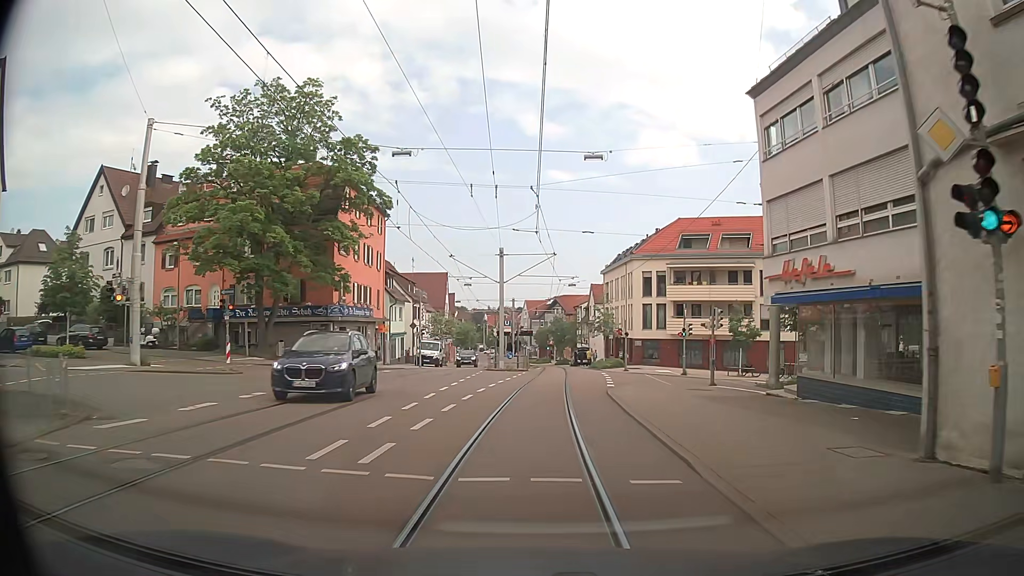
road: tertiary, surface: asphalt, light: Day
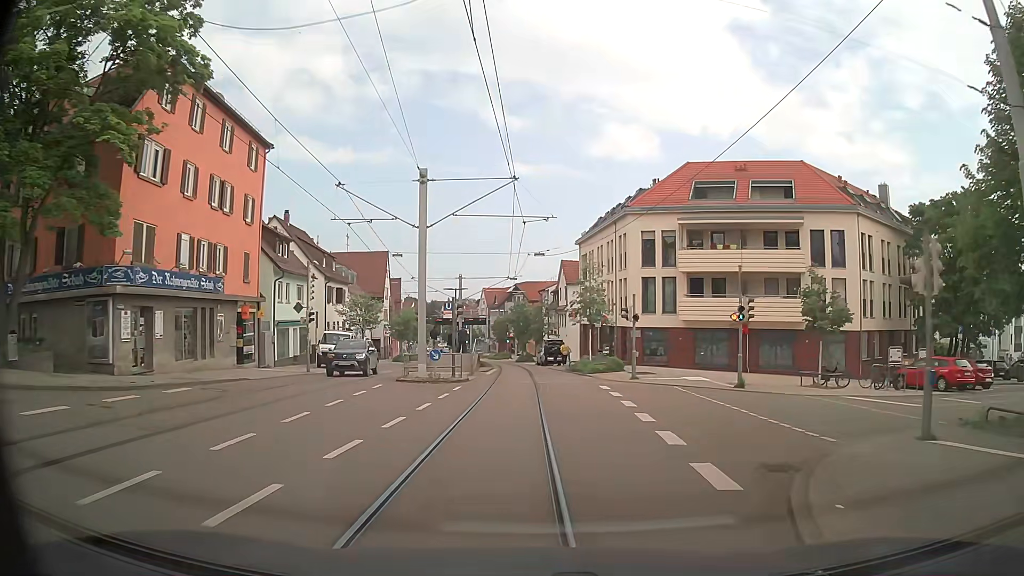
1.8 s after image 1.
(+0.5, +17.9) m; +3°
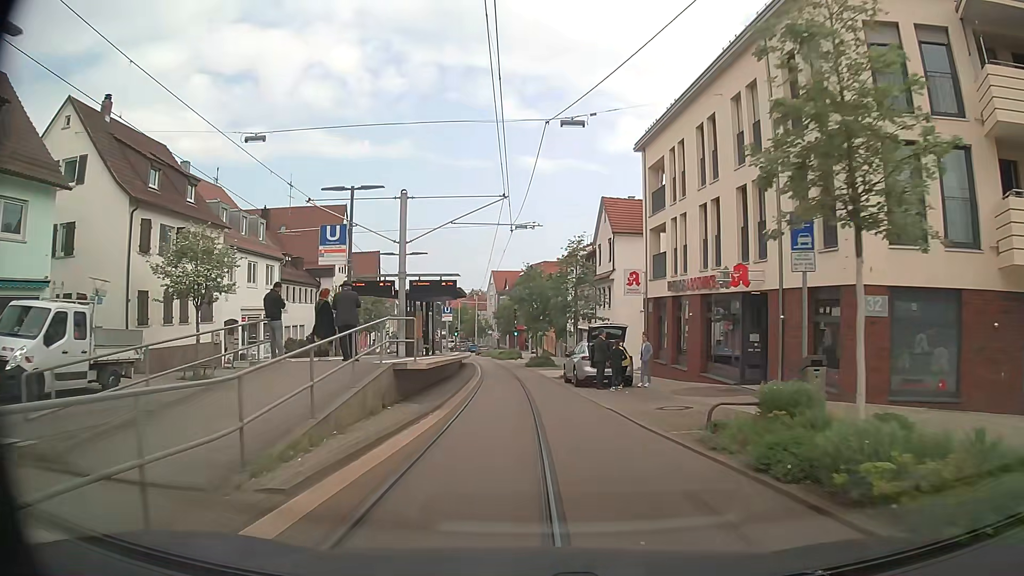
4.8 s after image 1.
(+0.3, +28.2) m; -1°
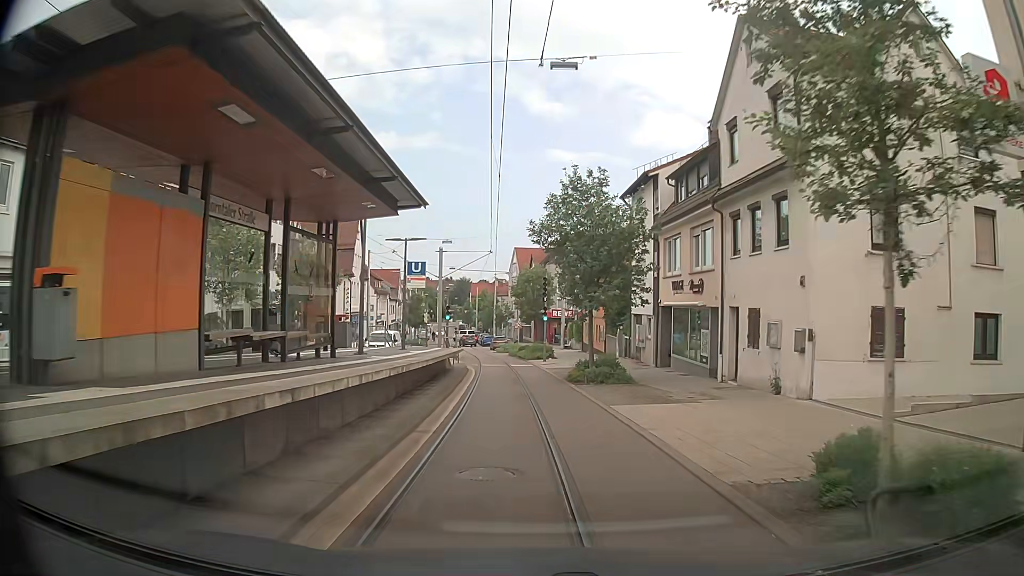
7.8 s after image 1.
(-0.6, +23.8) m; -2°
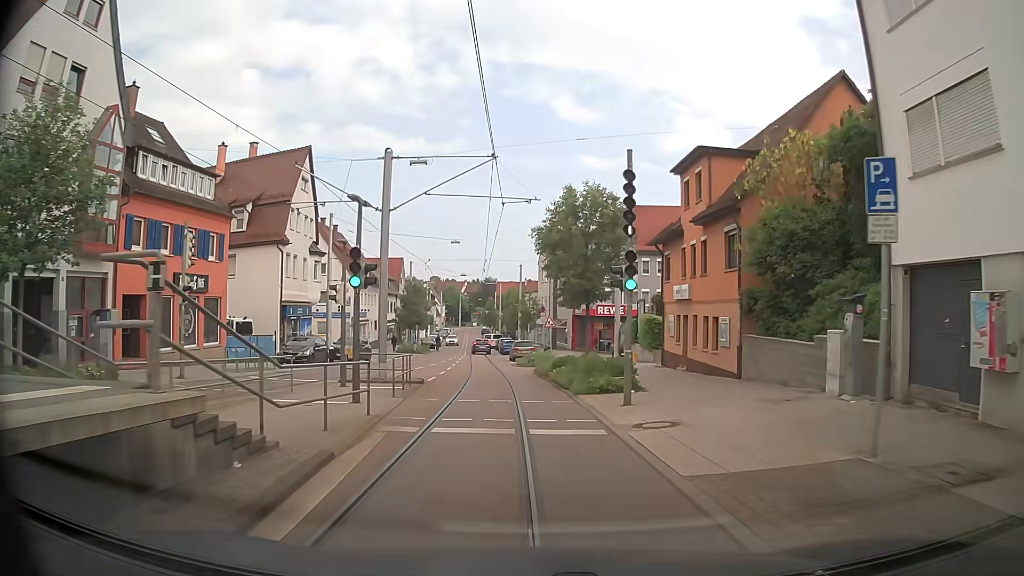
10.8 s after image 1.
(-0.4, +24.6) m; -3°
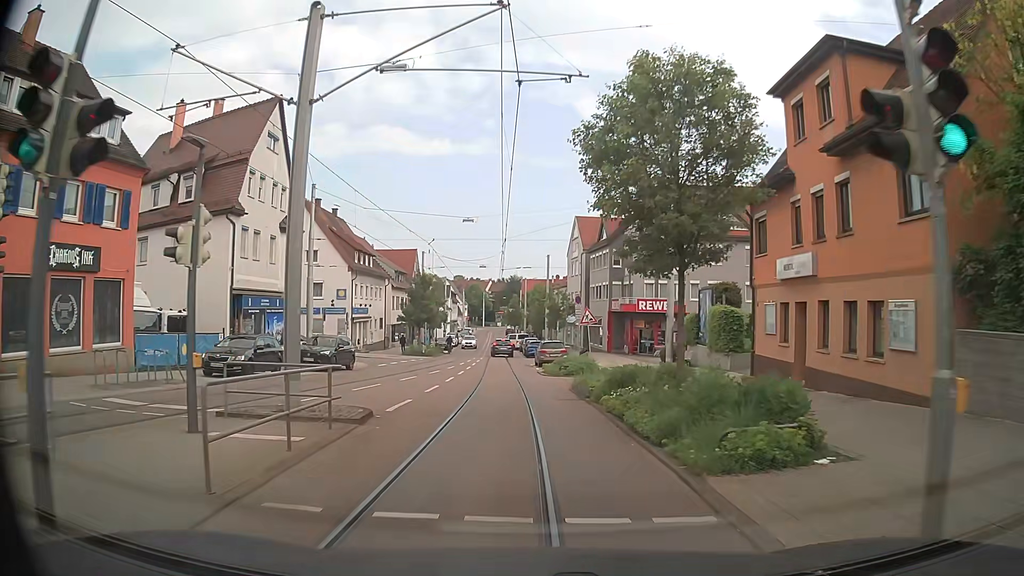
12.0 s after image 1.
(-0.1, +10.2) m; -2°
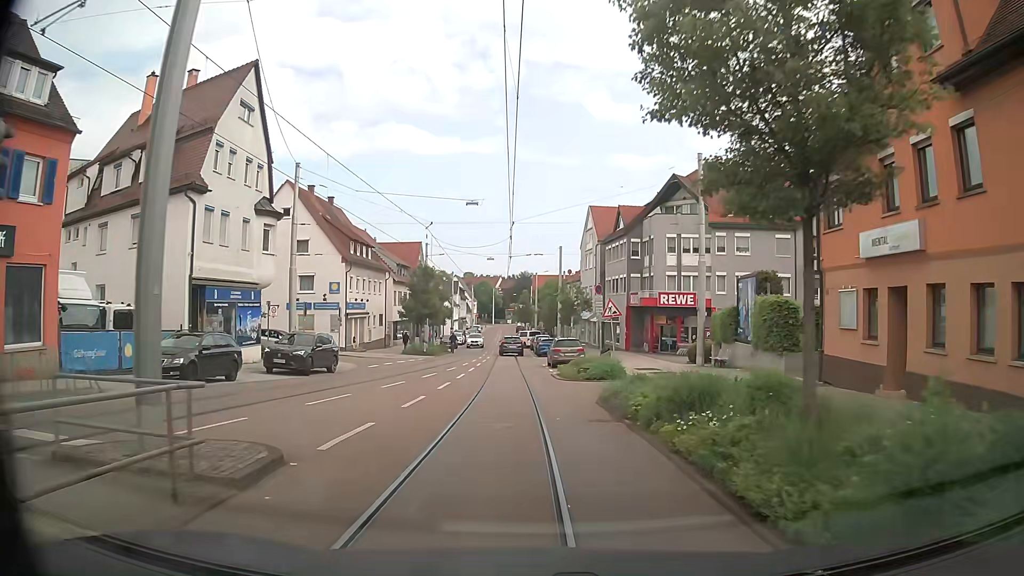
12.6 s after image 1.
(0.0, +4.9) m; -1°
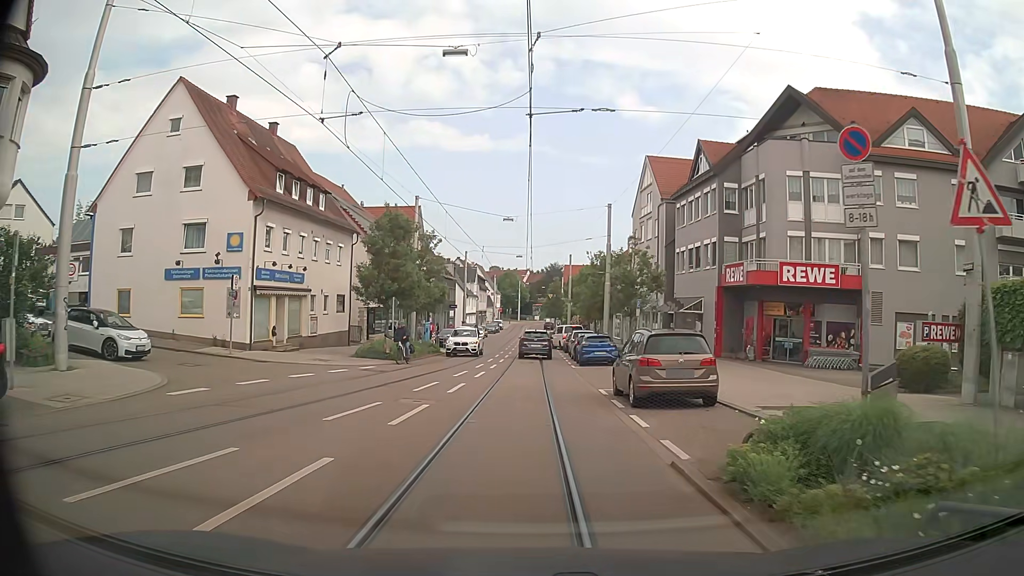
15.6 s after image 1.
(-0.4, +21.2) m; -3°
(0, +10) (0, +20) (0, +30) (0, +40) (0, +50) (+1, +60) (+1, +70) (+1, +80) (+1, +90) (+1, +100) m
